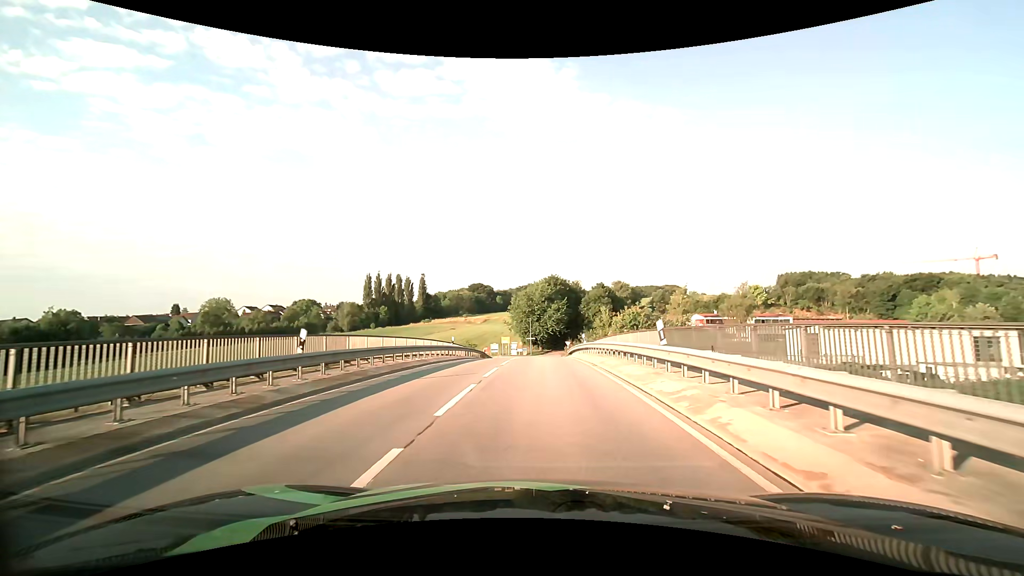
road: unclassified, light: Day
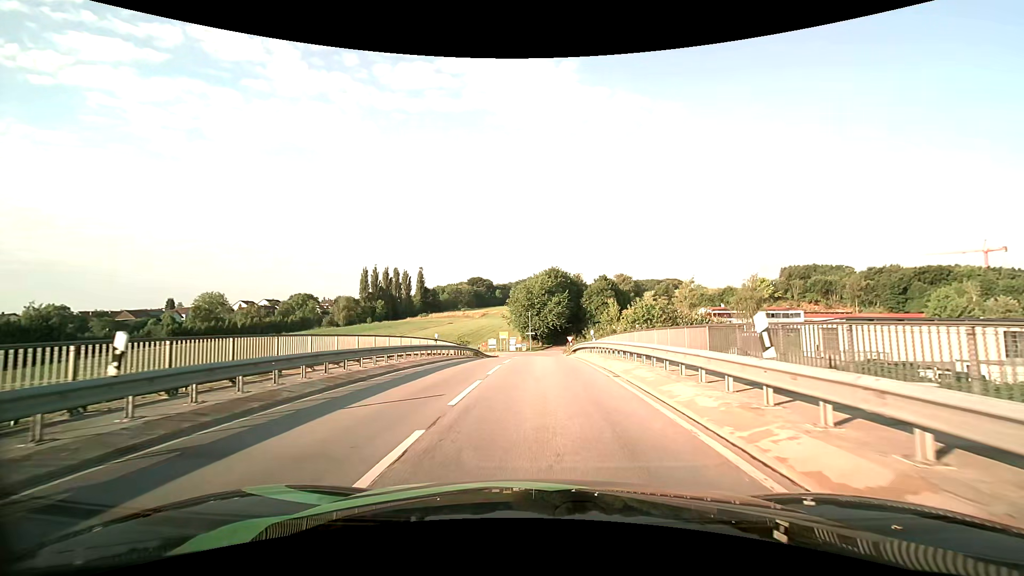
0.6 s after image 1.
(0.0, +5.2) m; 0°
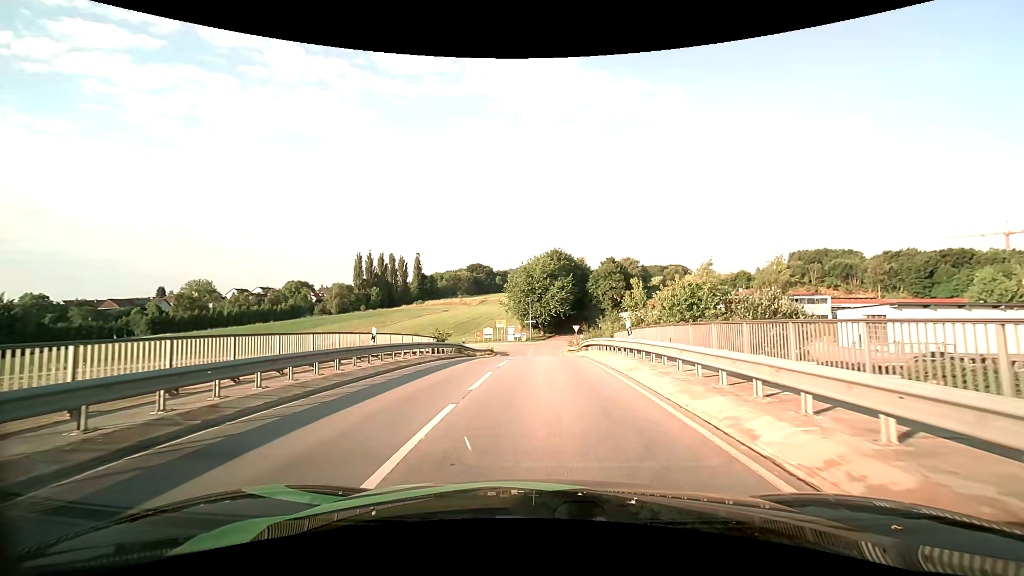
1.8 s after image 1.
(0.0, +10.2) m; 0°
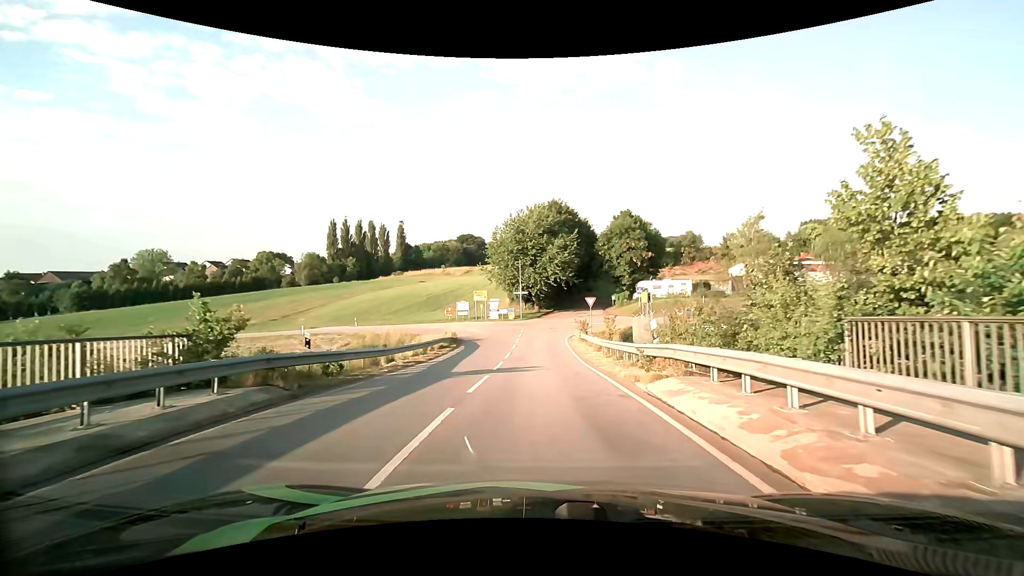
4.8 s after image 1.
(+0.1, +23.8) m; -1°
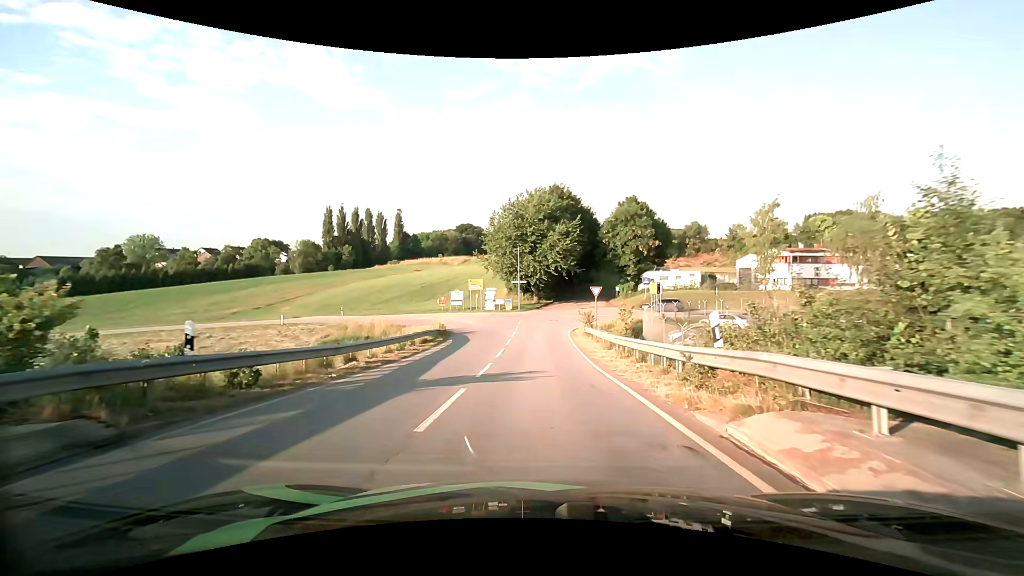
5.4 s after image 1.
(+0.1, +4.2) m; +1°
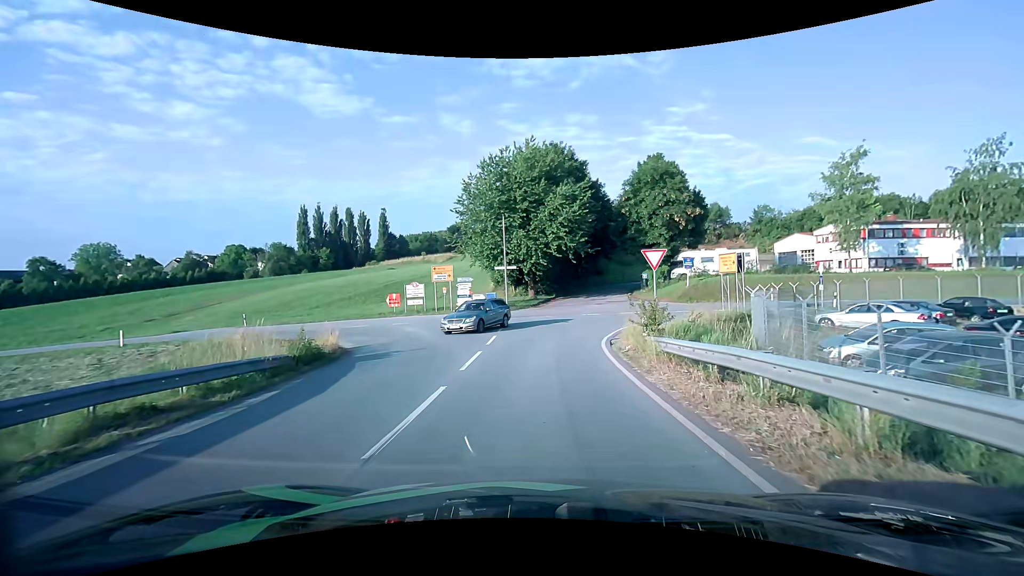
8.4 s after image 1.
(0.0, +19.1) m; 0°
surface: asphalt
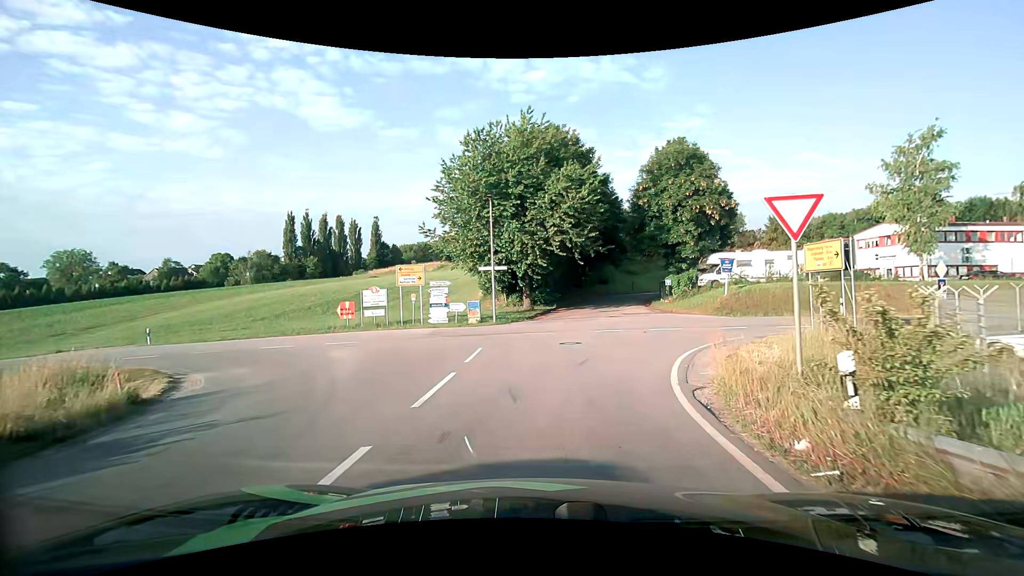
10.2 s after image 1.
(+0.1, +9.5) m; +1°
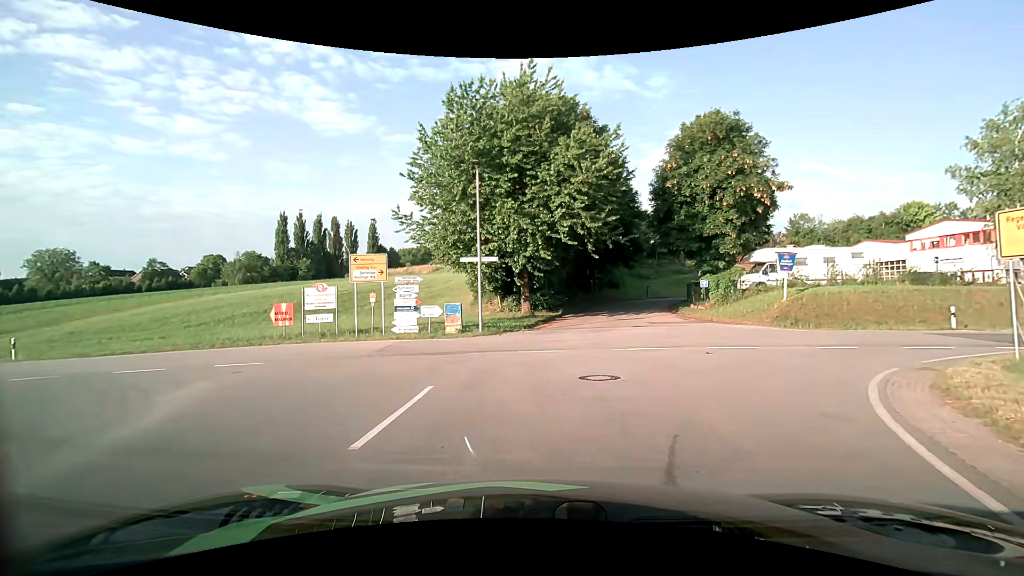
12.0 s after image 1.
(0.0, +7.9) m; 0°
(-1, +10) (-5, +19) (-15, +21) (-25, +20) (-35, +18) (-44, +17) (-54, +14) (-64, +11) (-73, +8) (-82, +4) m
